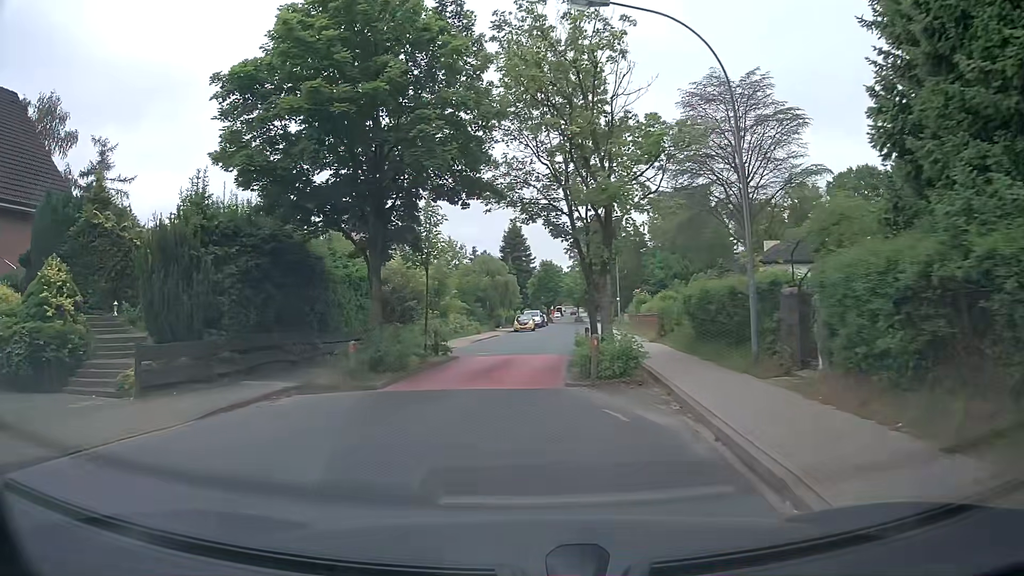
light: Day
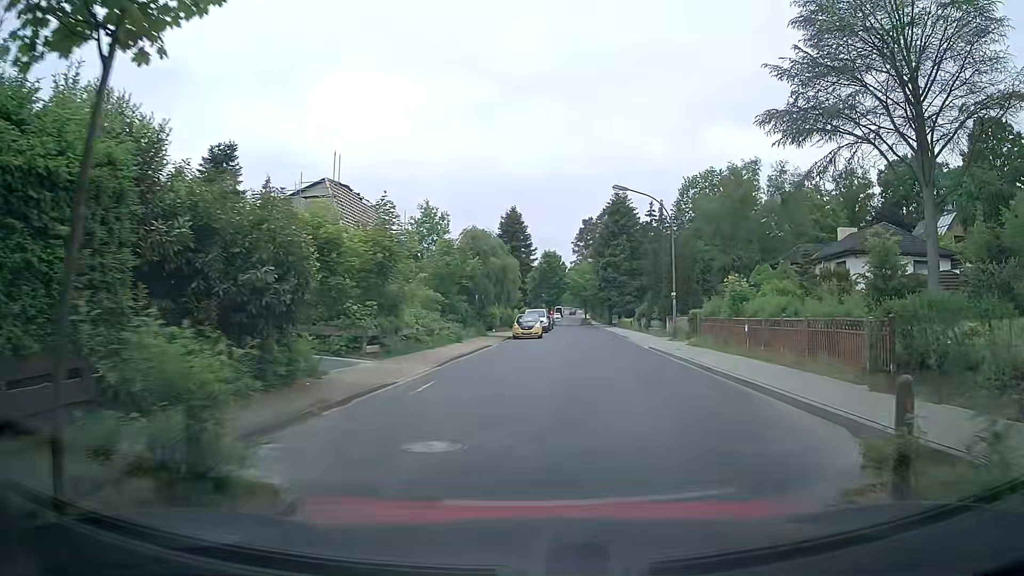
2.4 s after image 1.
(-1.1, +17.8) m; -1°
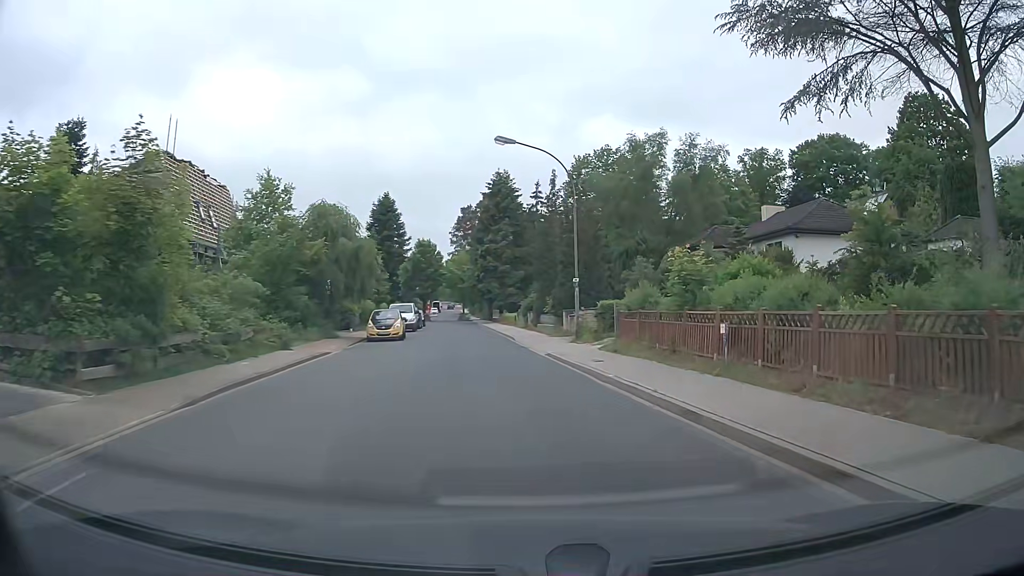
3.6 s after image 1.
(+0.7, +8.7) m; +11°
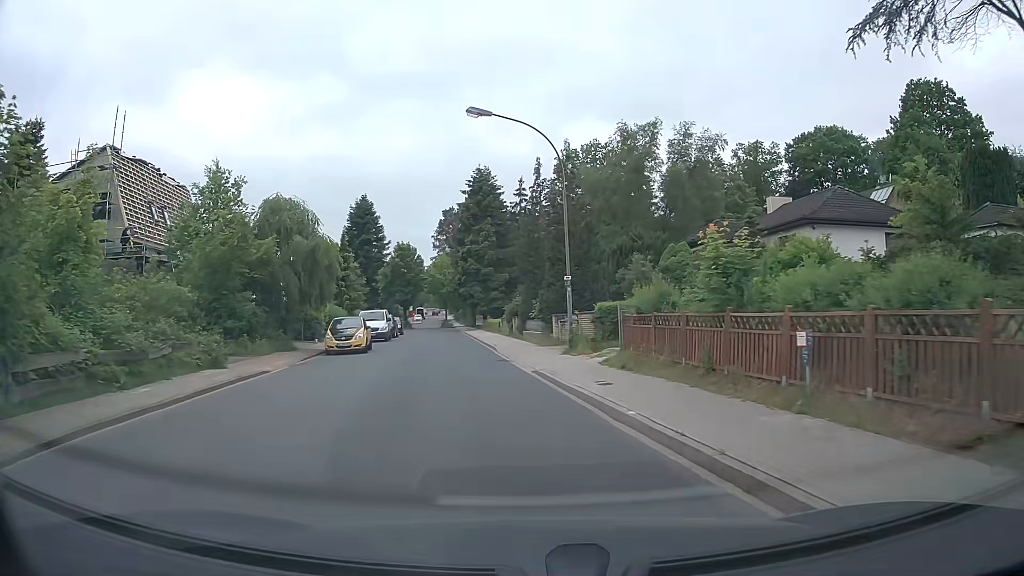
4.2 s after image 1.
(+0.1, +4.5) m; +1°
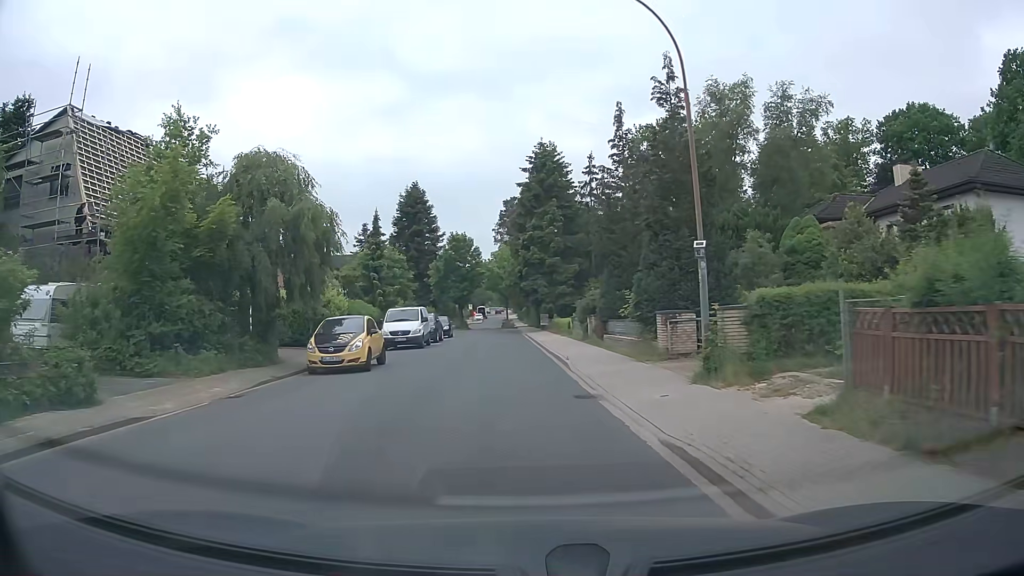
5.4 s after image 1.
(-0.5, +9.6) m; -5°
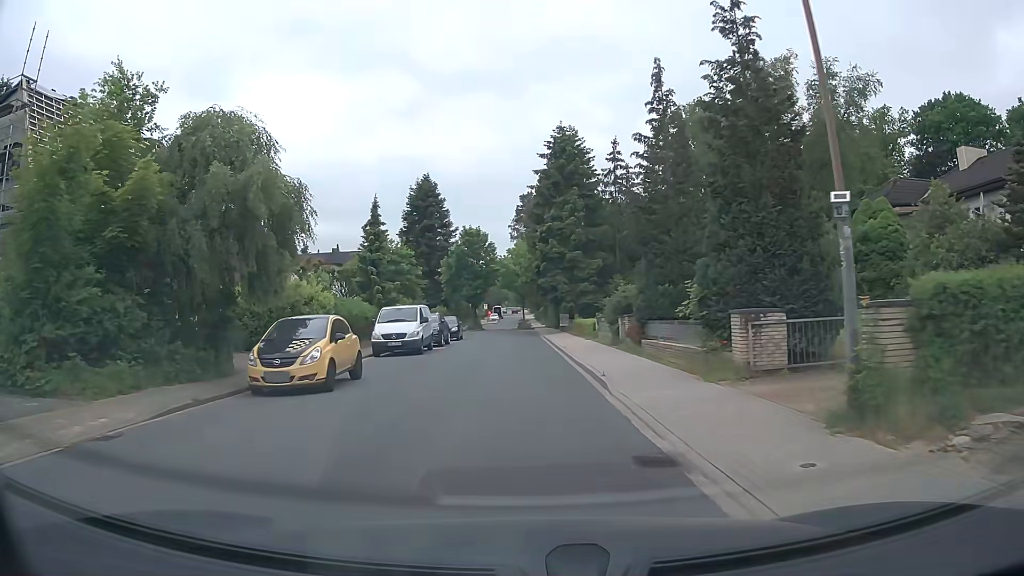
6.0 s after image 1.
(-0.1, +5.0) m; -2°
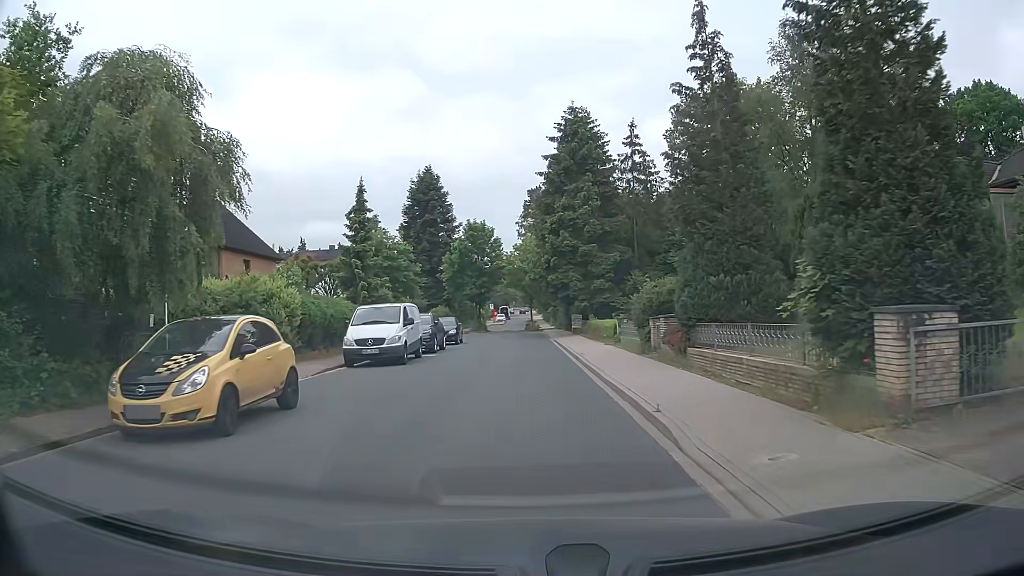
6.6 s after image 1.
(-0.1, +5.0) m; -1°
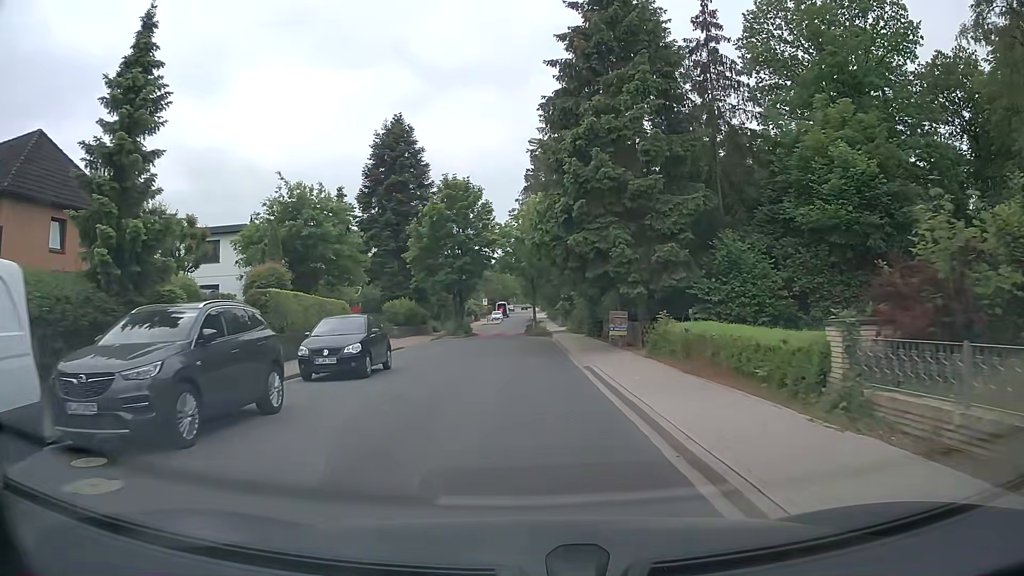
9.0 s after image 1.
(+0.1, +20.1) m; 0°
